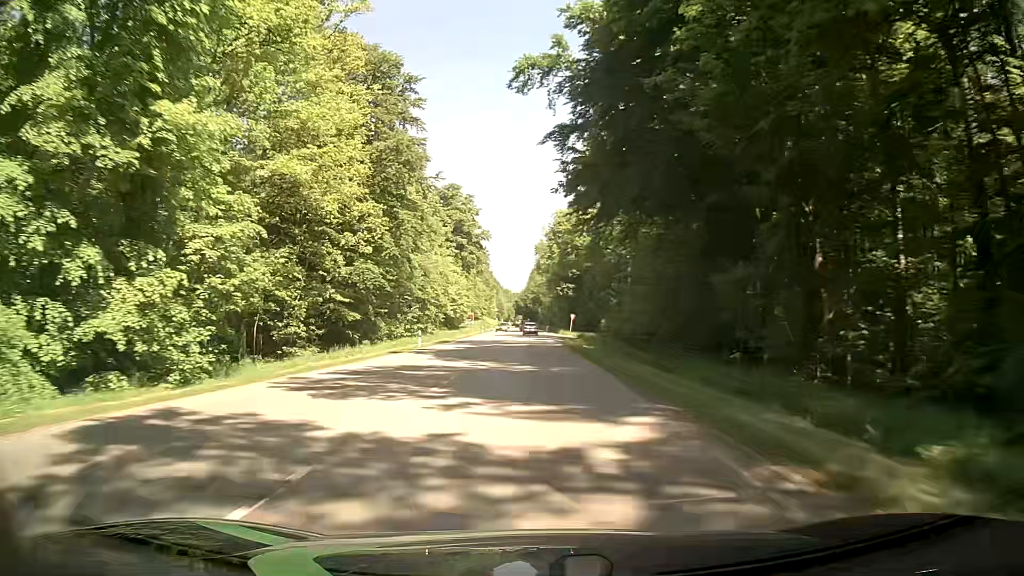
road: secondary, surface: asphalt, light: Day
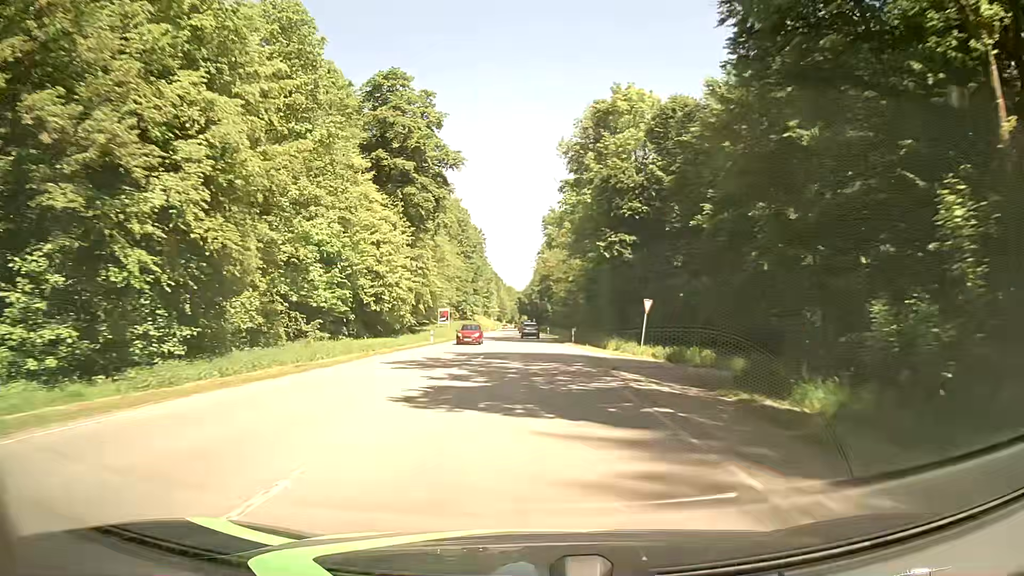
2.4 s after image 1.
(+0.1, +59.8) m; -1°
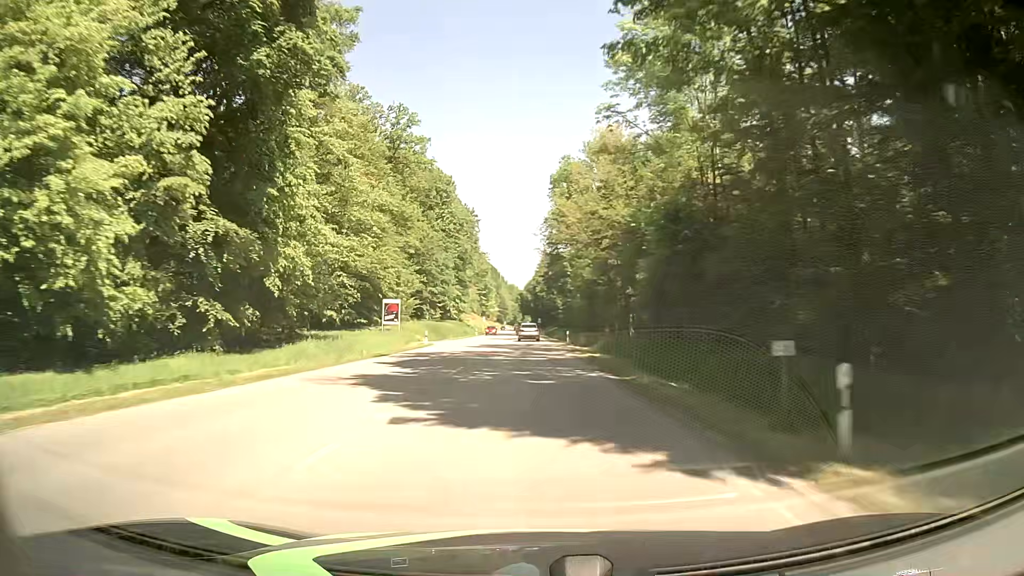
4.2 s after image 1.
(+0.2, +44.1) m; 0°
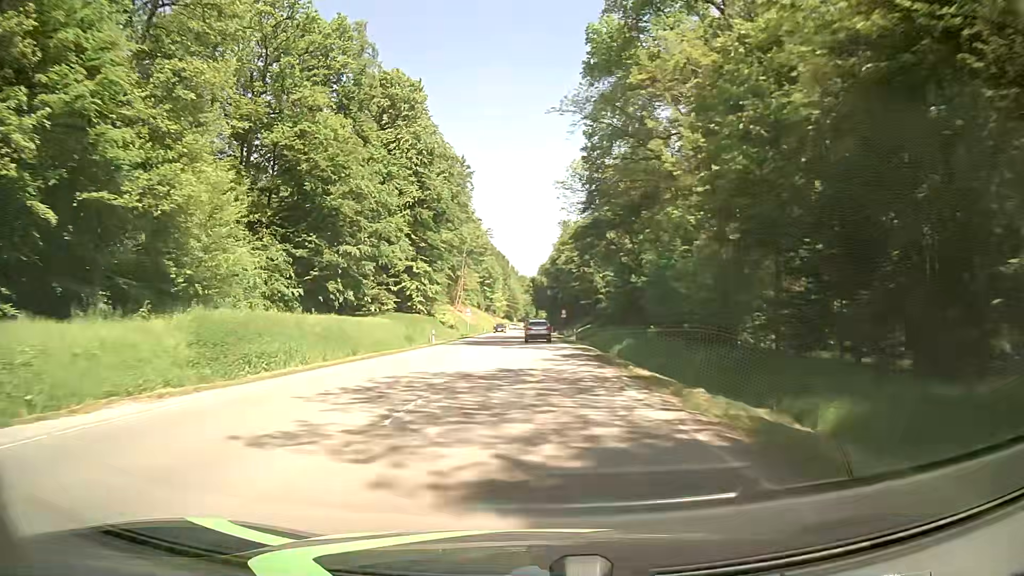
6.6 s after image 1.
(-0.6, +57.3) m; -1°
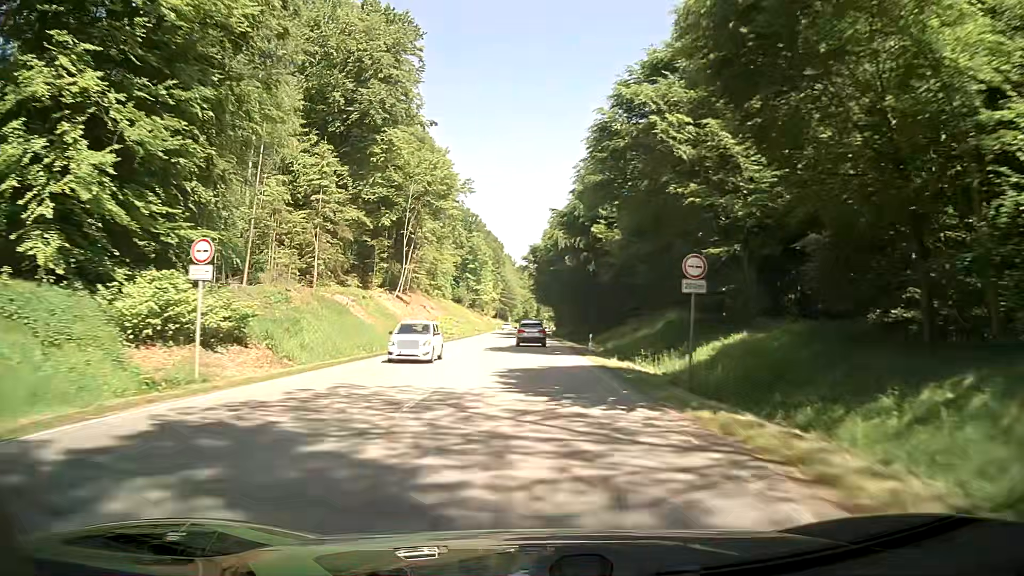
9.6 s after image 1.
(-0.2, +66.6) m; -1°
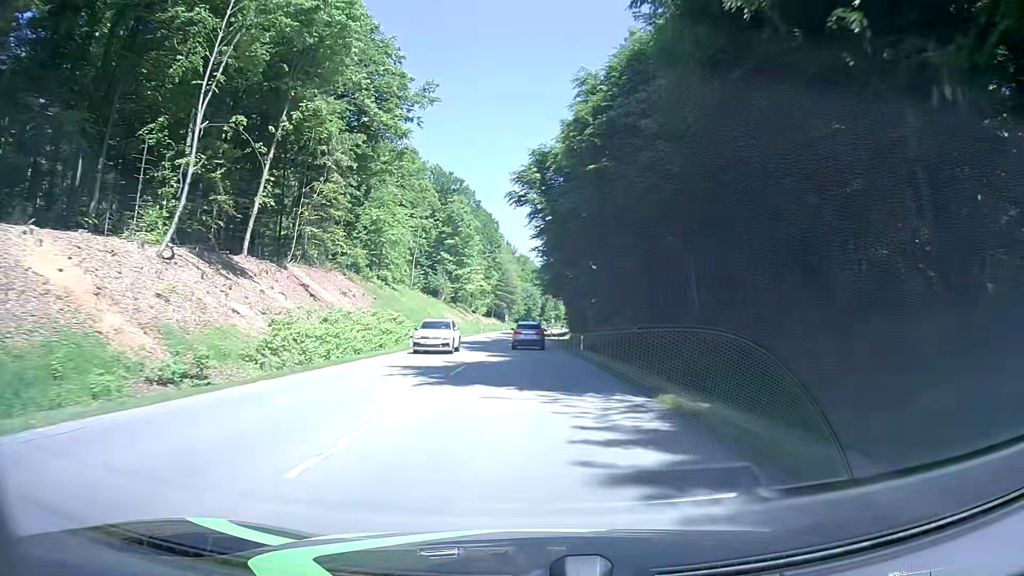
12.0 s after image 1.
(+0.4, +52.0) m; 0°
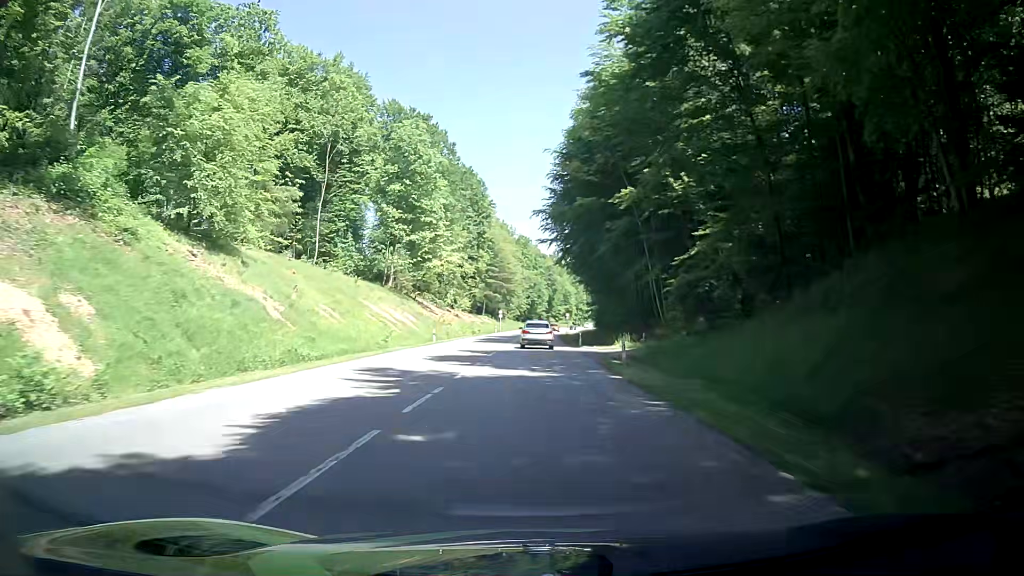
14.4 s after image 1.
(+0.4, +50.6) m; 0°
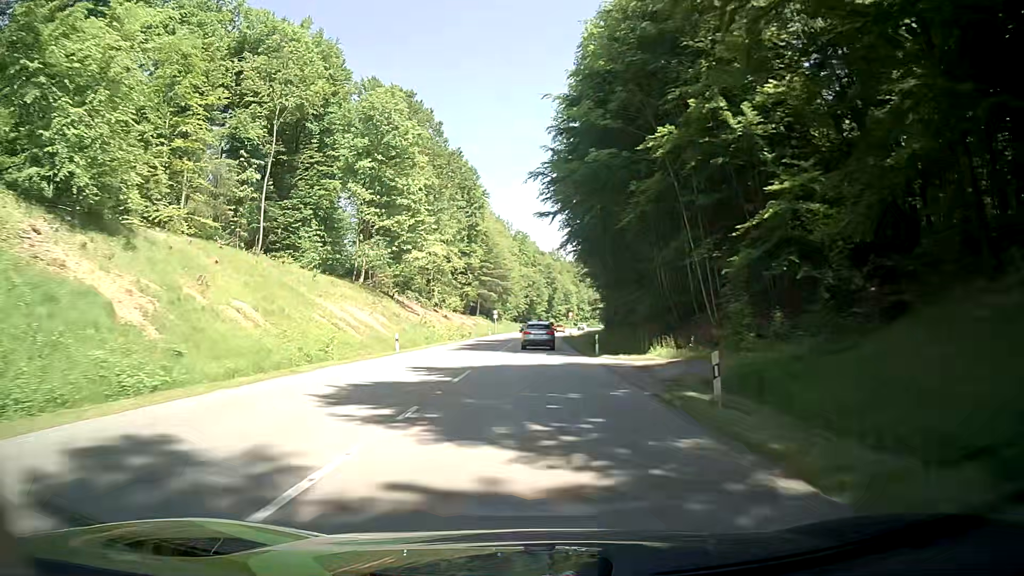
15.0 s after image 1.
(+0.1, +12.5) m; +1°
(0, +10) (0, +20) (0, +30) (0, +40) (0, +50) (0, +60) (0, +70) (0, +80) (+1, +90) (+1, +100) m
